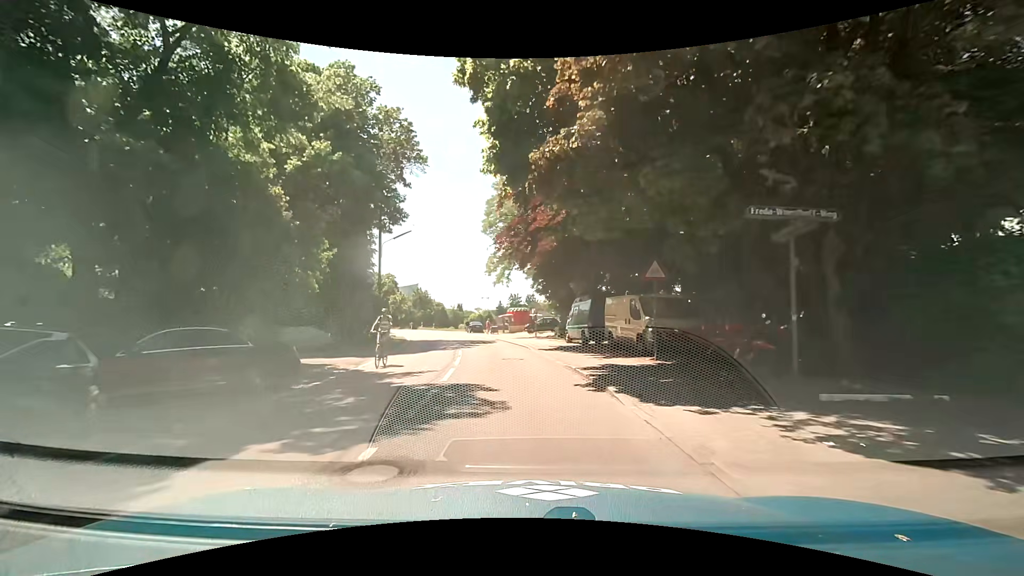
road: tertiary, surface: asphalt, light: Day
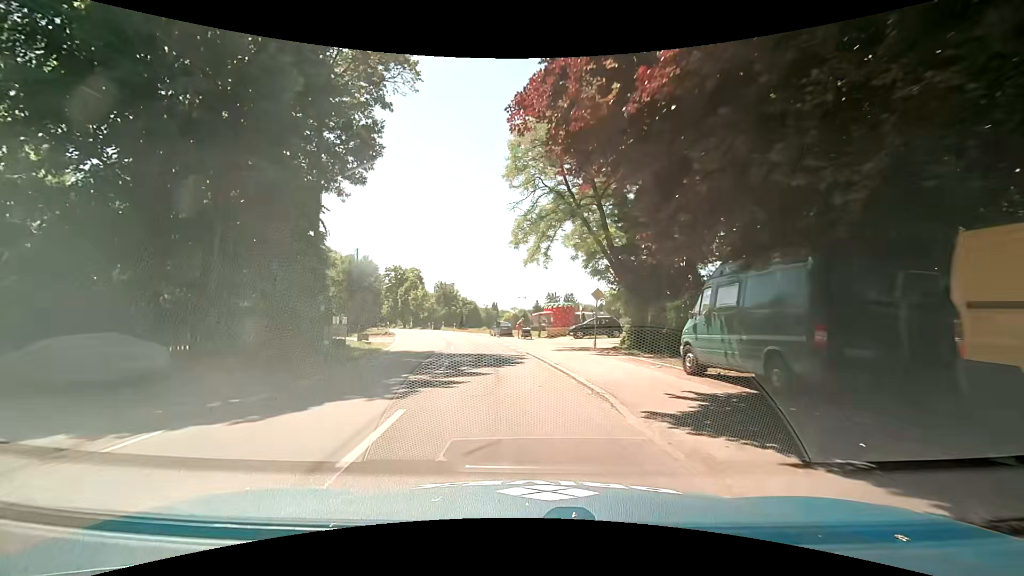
(-0.6, +15.9) m; -4°
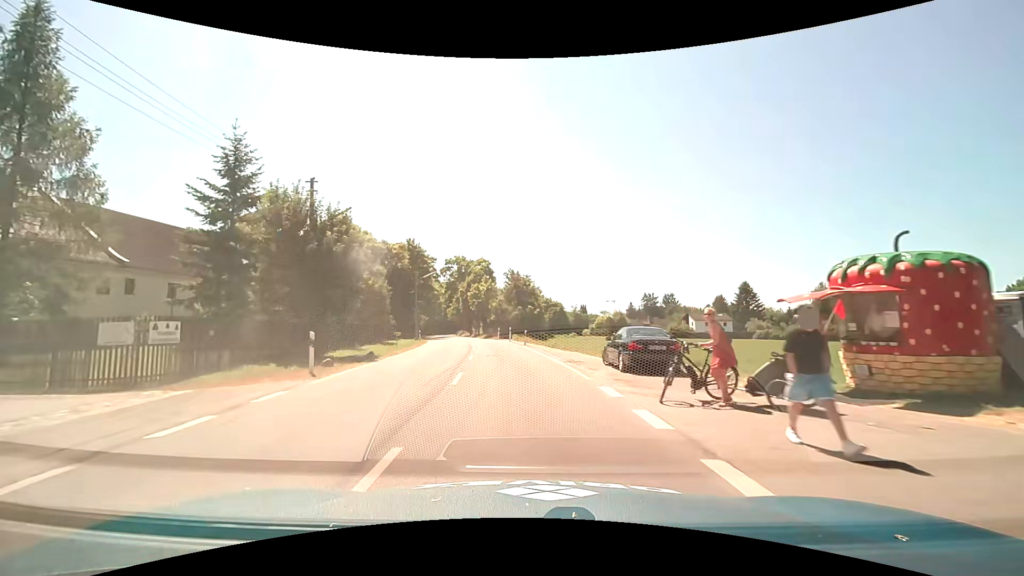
(-3.1, +31.1) m; -10°
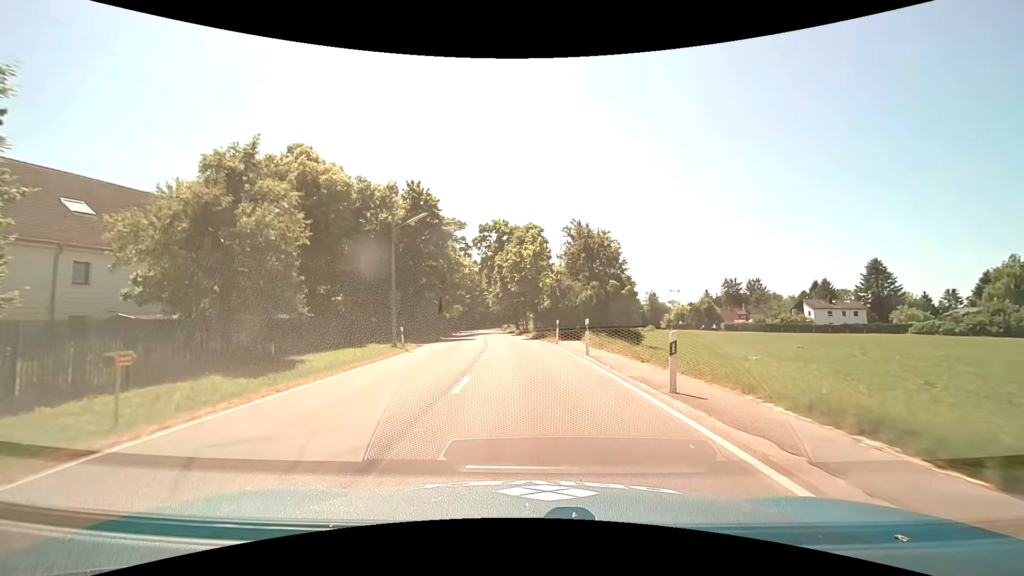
(-1.7, +29.4) m; -6°
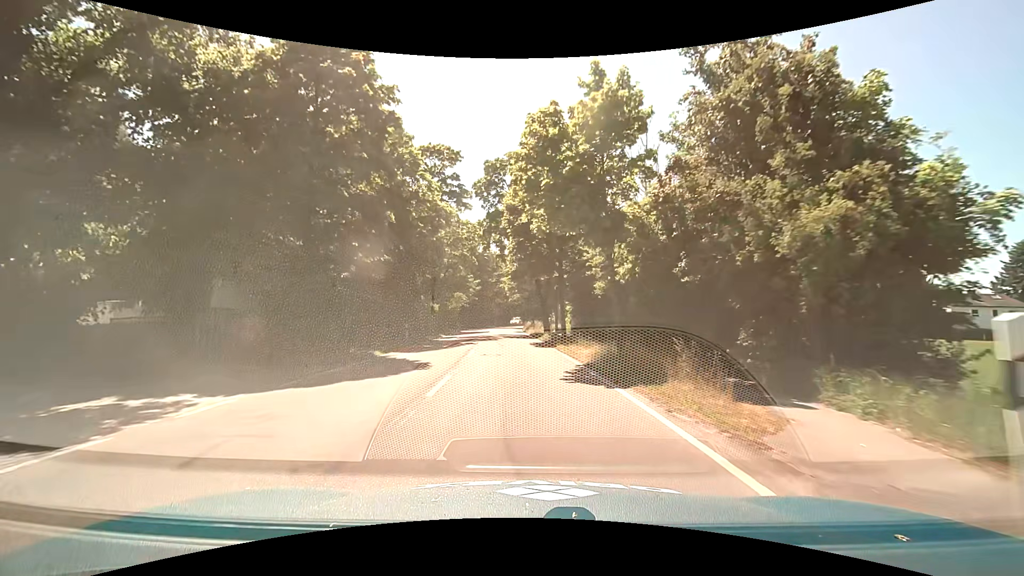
(-0.7, +27.4) m; -3°
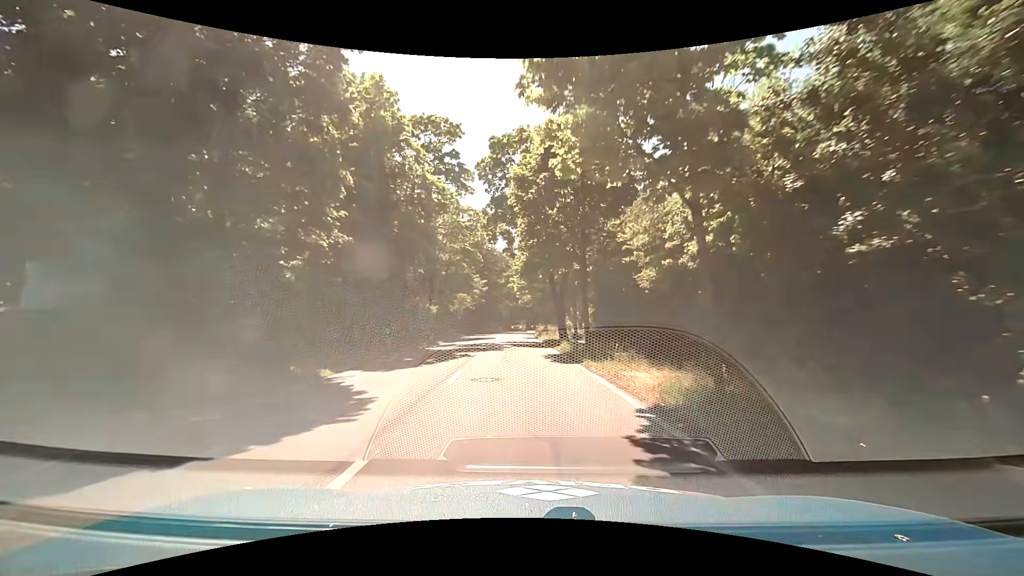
(-0.1, +6.7) m; -2°
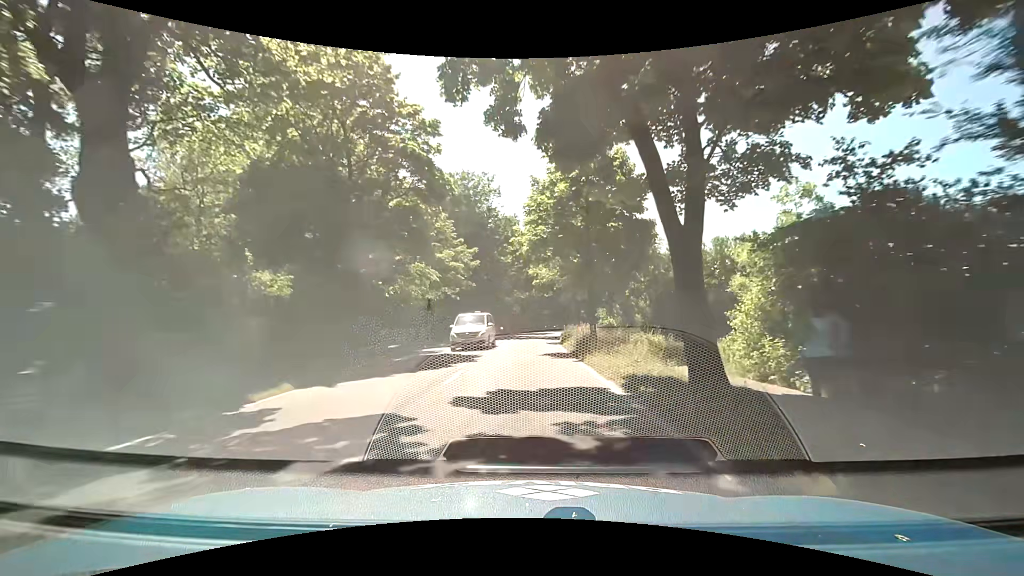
(-0.4, +27.0) m; -1°
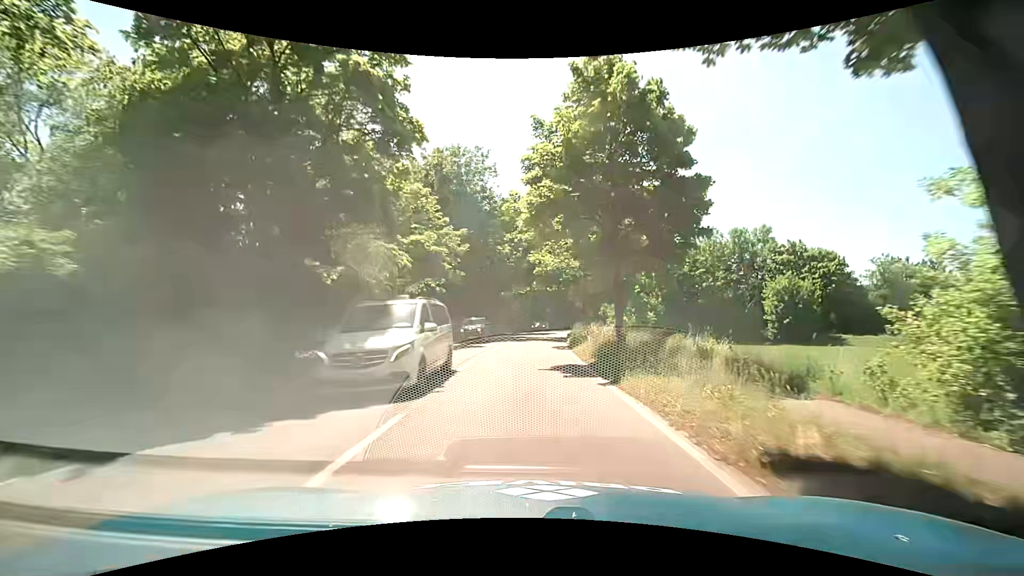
(-0.1, +6.8) m; -1°
(0, +10) (0, +20) (+1, +30) (+1, +40) (+3, +50) (+5, +60) (+7, +69) (+10, +79) (+12, +89) (+15, +98) m
